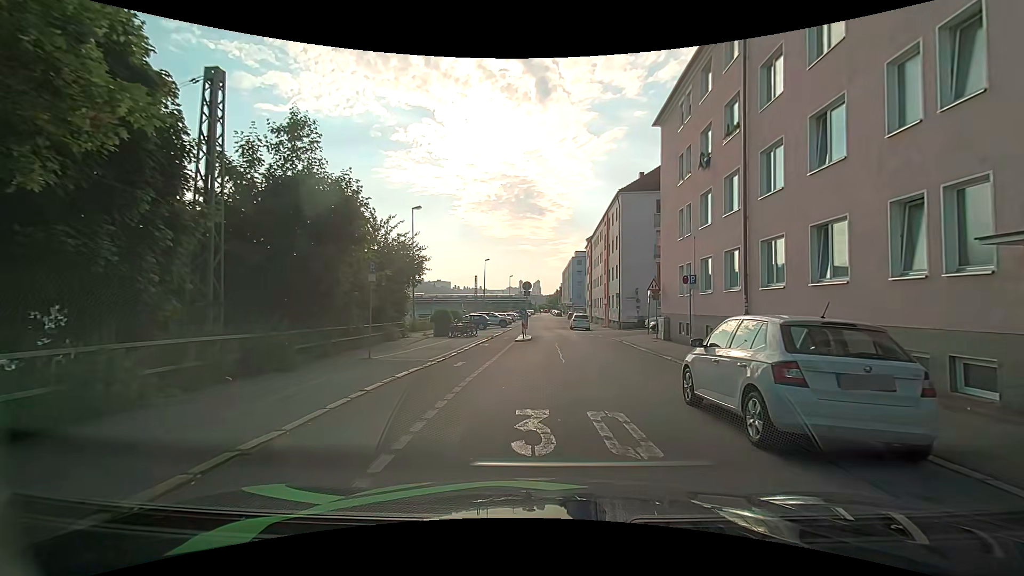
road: residential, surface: asphalt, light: Day
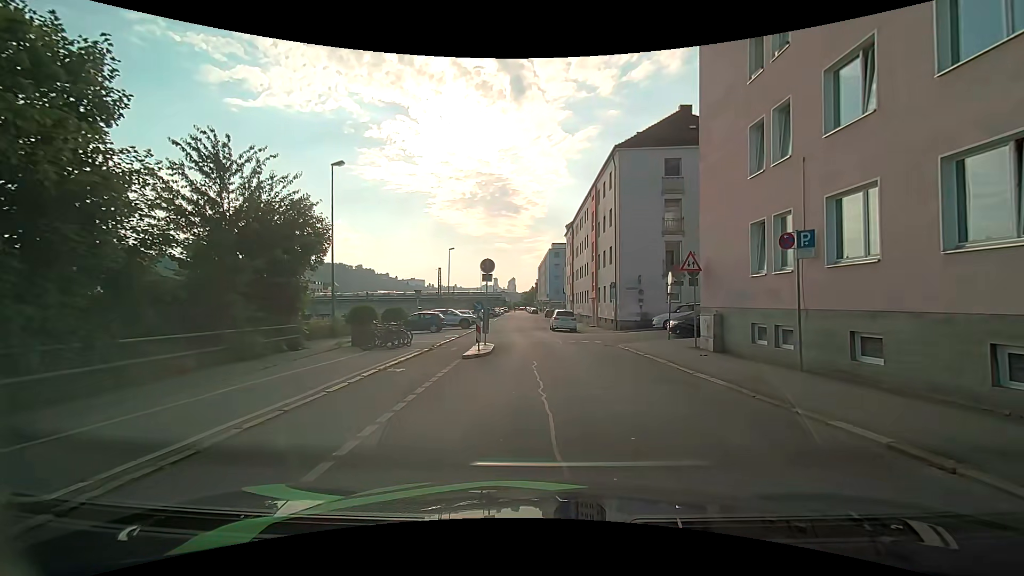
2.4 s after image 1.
(+0.2, +11.4) m; +2°
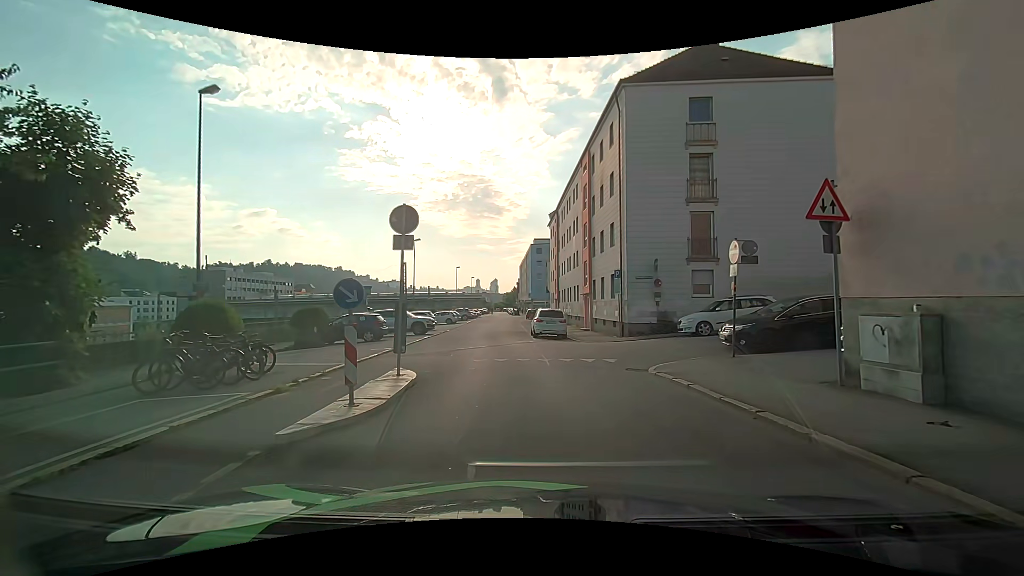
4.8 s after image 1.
(+0.3, +9.7) m; +2°
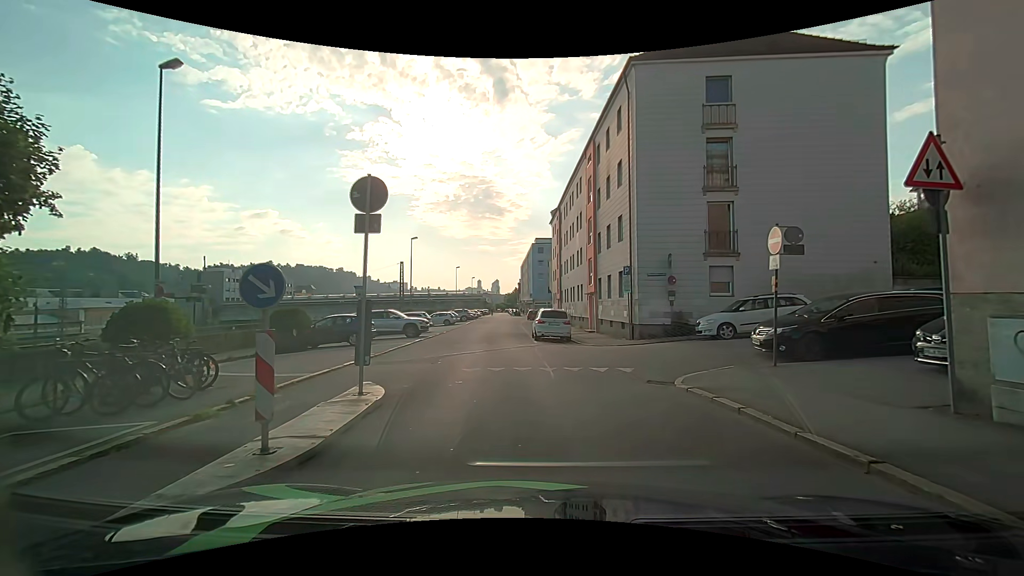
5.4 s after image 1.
(0.0, +2.2) m; +1°
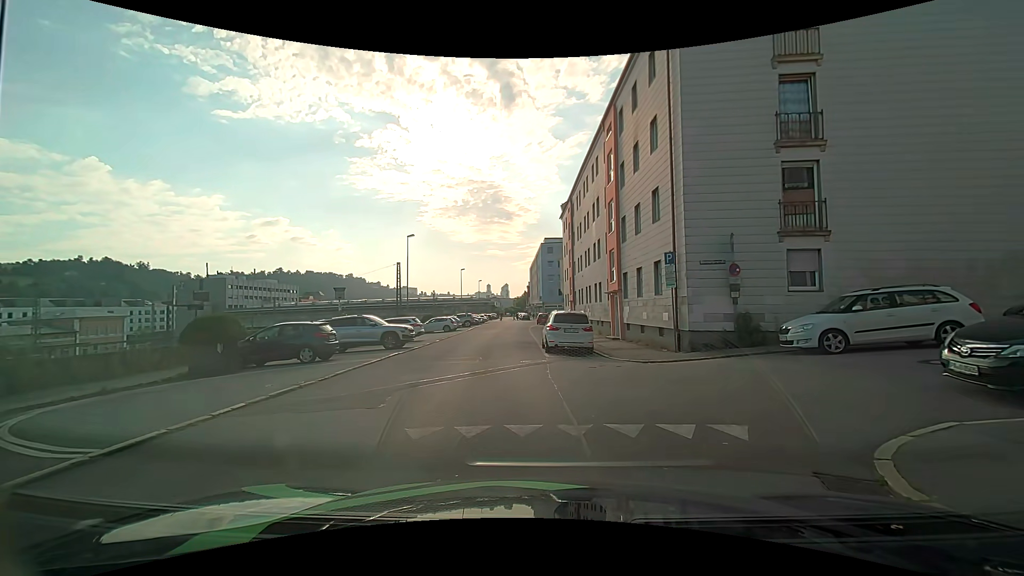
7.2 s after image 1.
(-0.1, +5.8) m; -1°
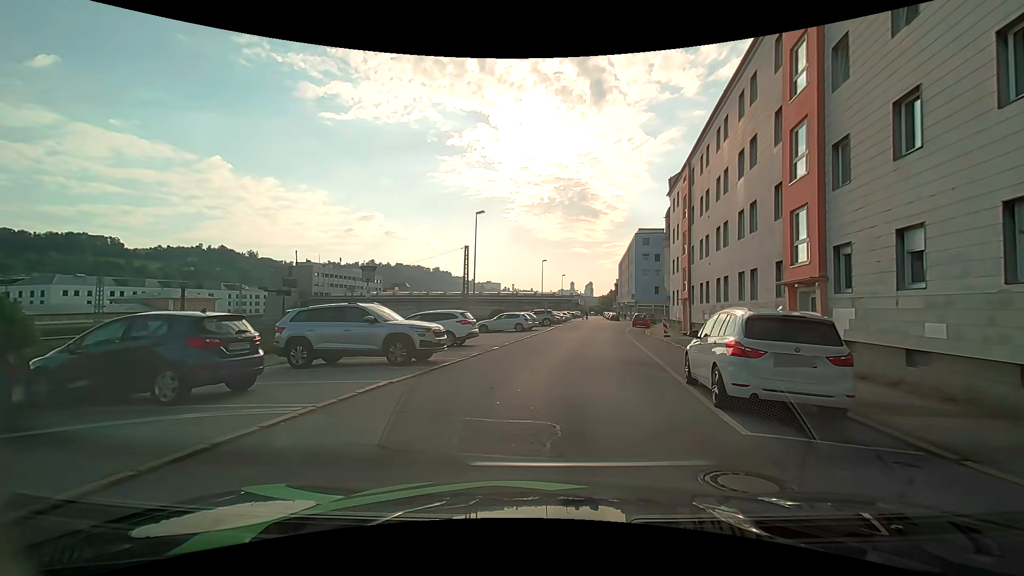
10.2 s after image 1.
(-0.8, +10.7) m; -9°
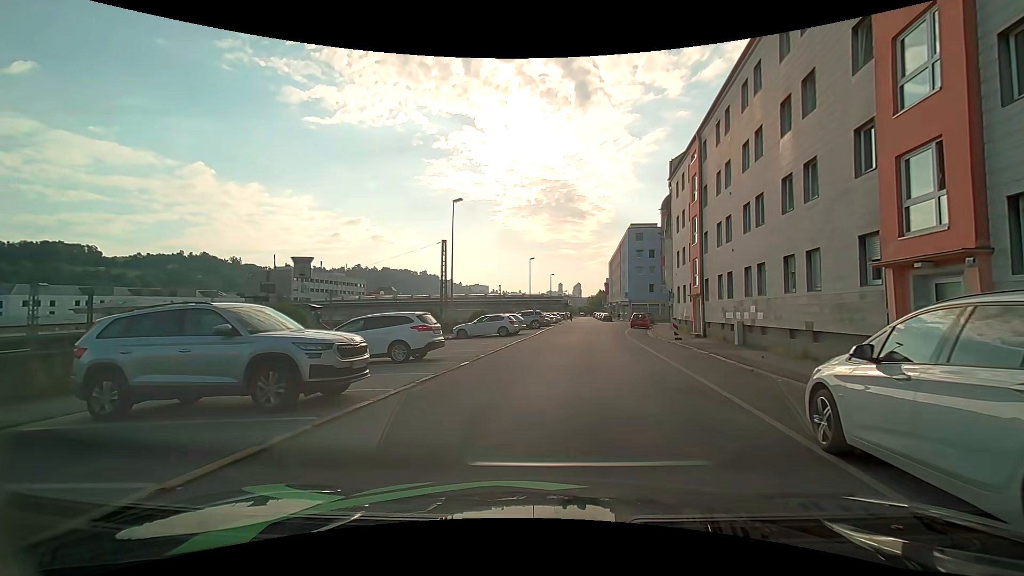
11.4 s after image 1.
(0.0, +5.6) m; +1°
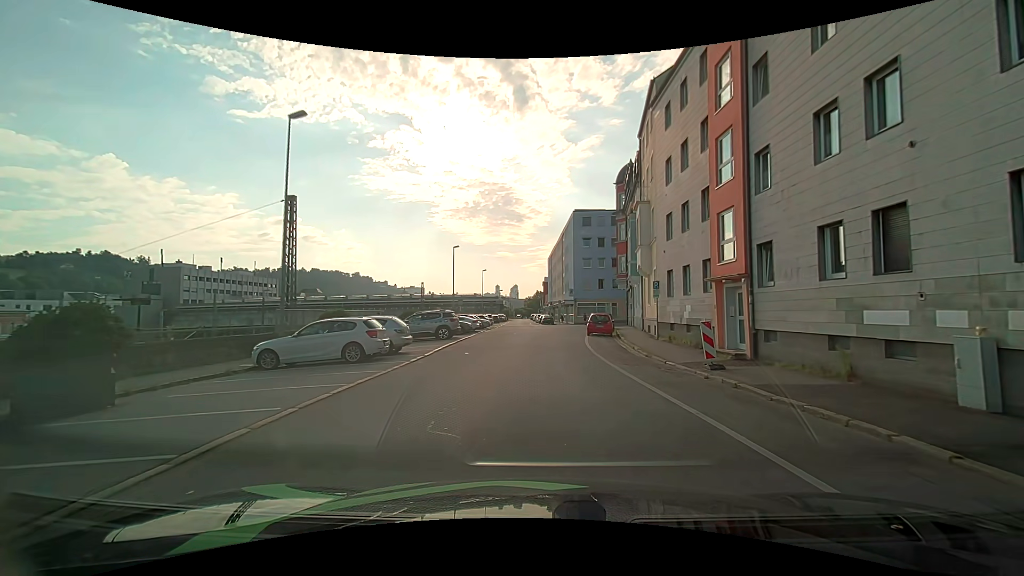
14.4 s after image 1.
(+1.3, +16.3) m; +7°
(0, +10) (0, +20) (+1, +30) (+1, +40) (+1, +50) (+1, +60) (-1, +70) (-2, +80) (-2, +90) (-3, +100) m
